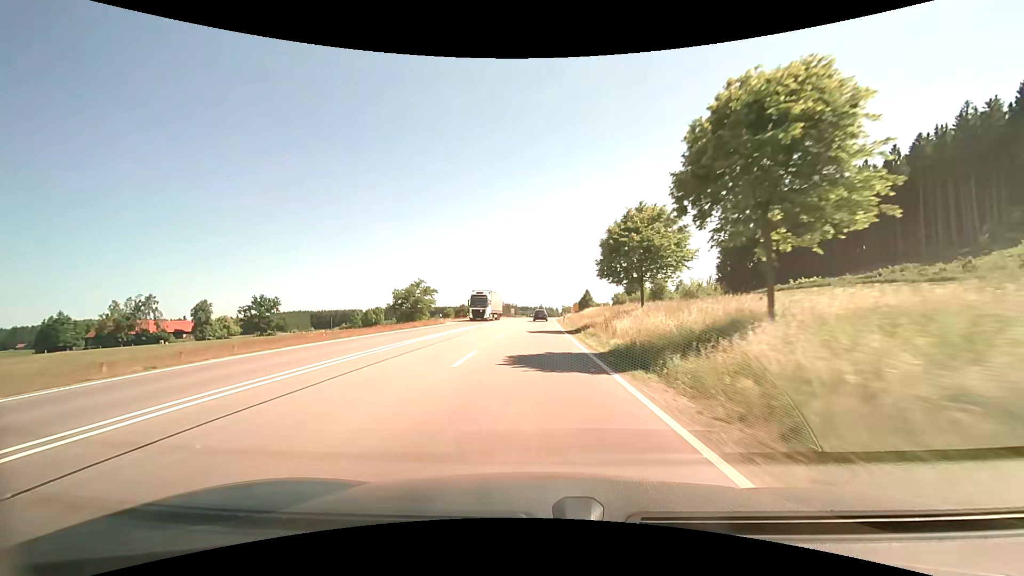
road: primary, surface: asphalt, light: Day
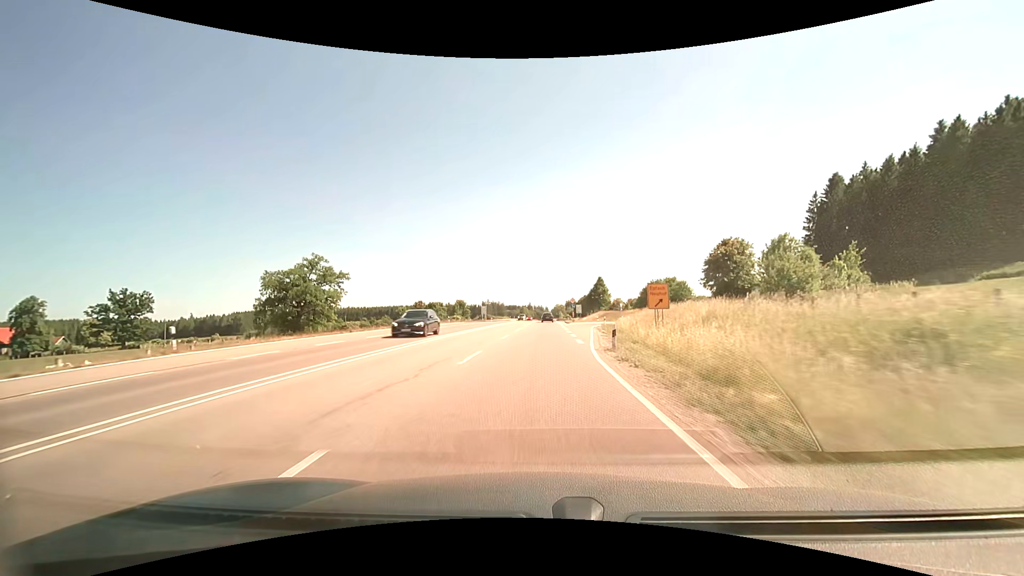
(0.0, +71.2) m; -1°
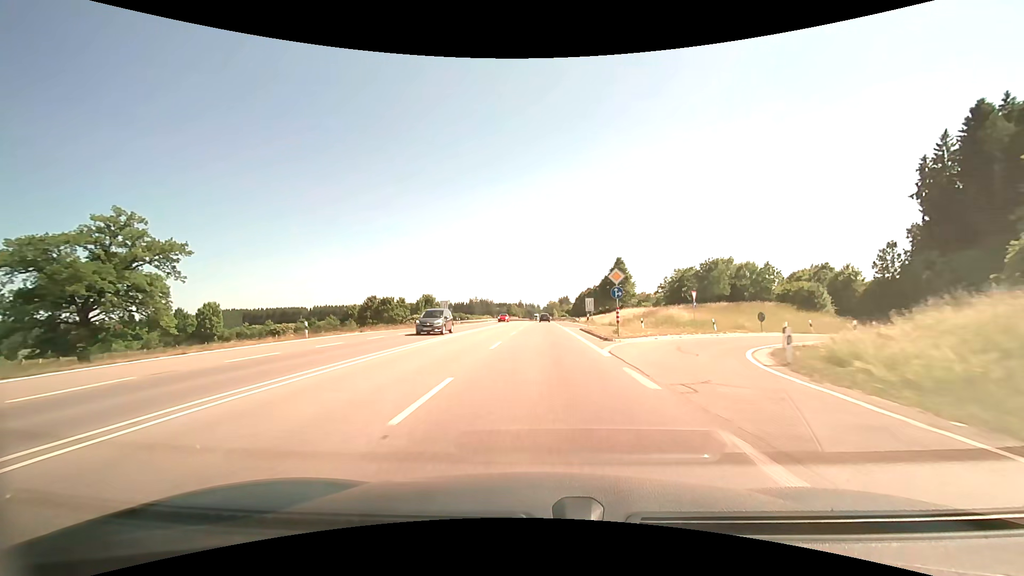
(+0.9, +42.4) m; +2°
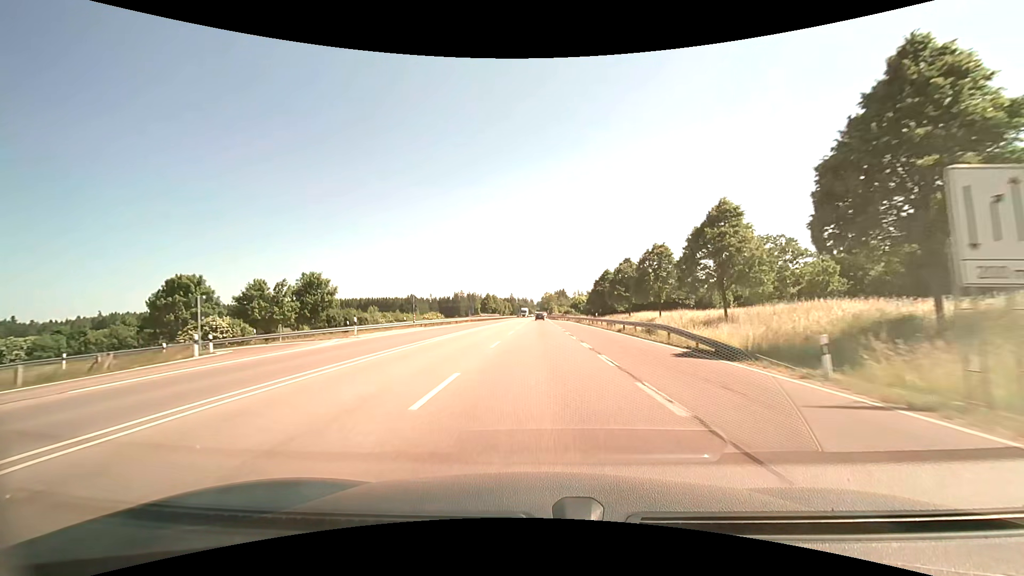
(+0.6, +70.6) m; 0°
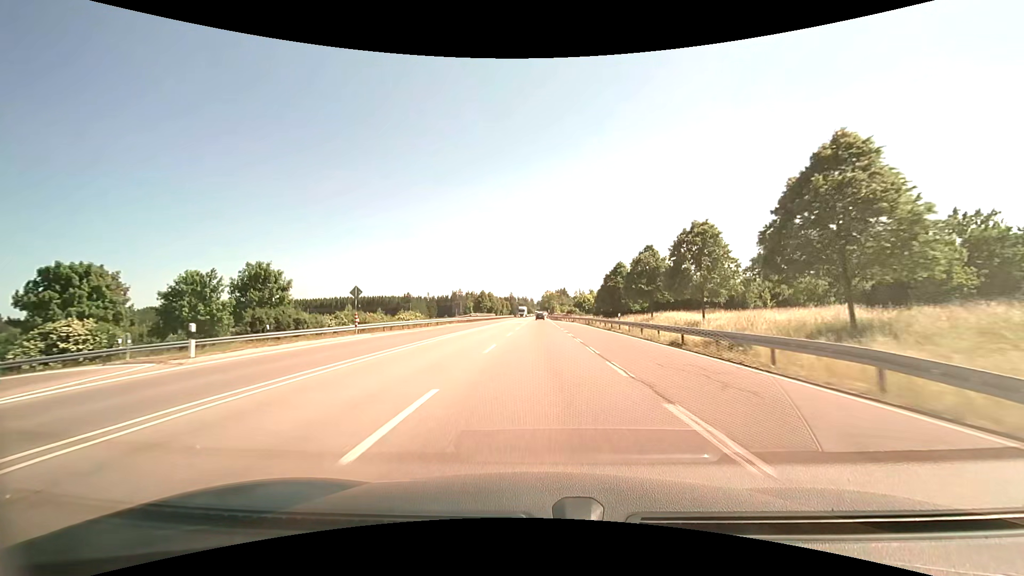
(-0.1, +14.2) m; -1°
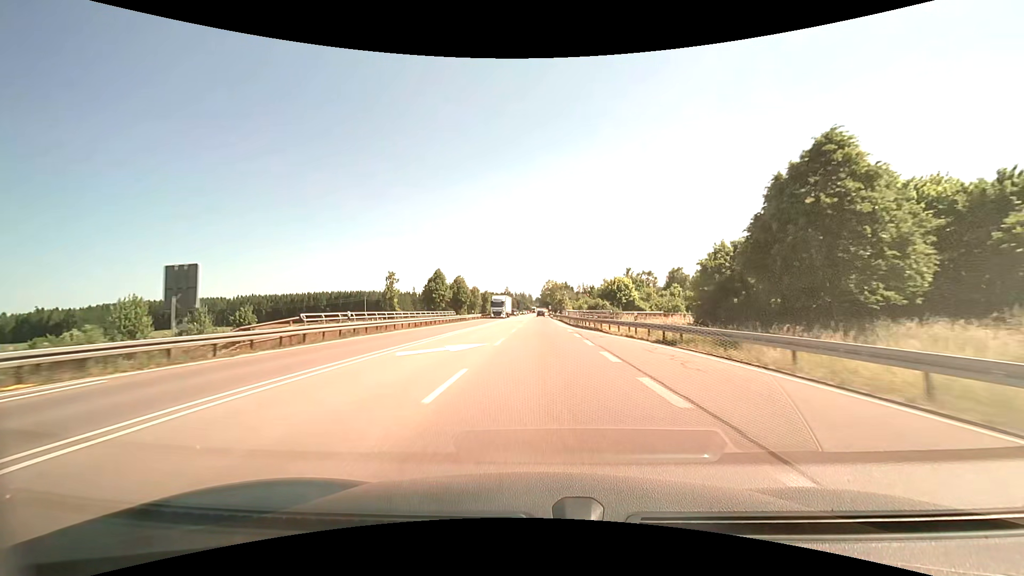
(+0.8, +57.0) m; +1°
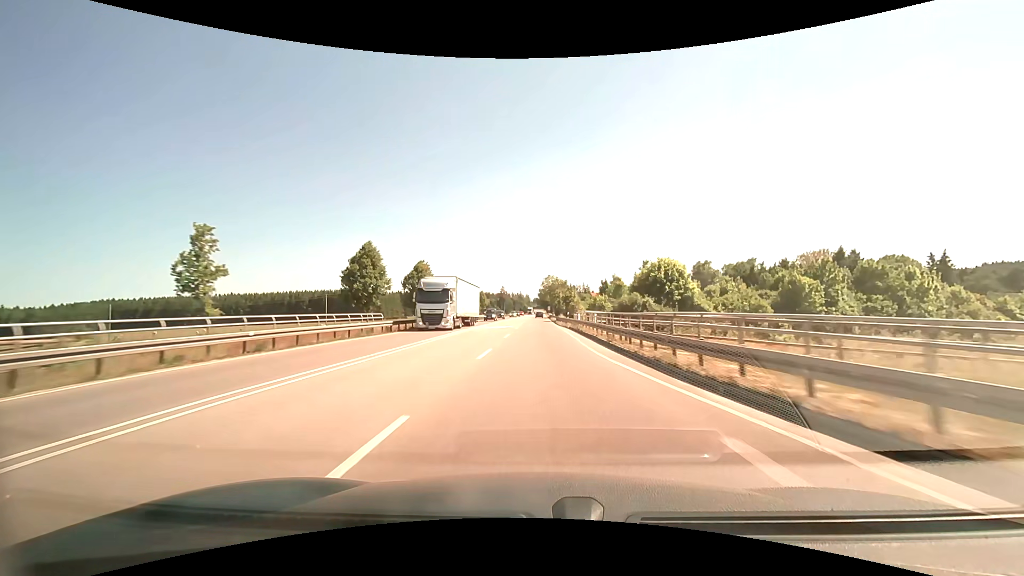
(+0.4, +28.8) m; 0°
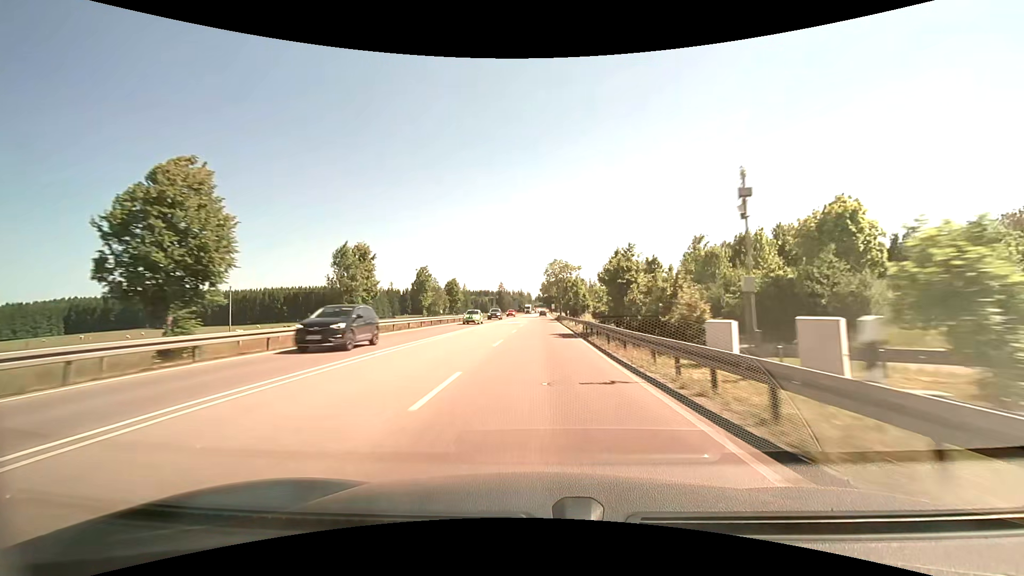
(-0.5, +43.4) m; 0°
(0, +10) (0, +20) (+1, +30) (+1, +40) (+1, +50) (+1, +60) (+1, +70) (+1, +80) (+2, +90) (+2, +100) m
